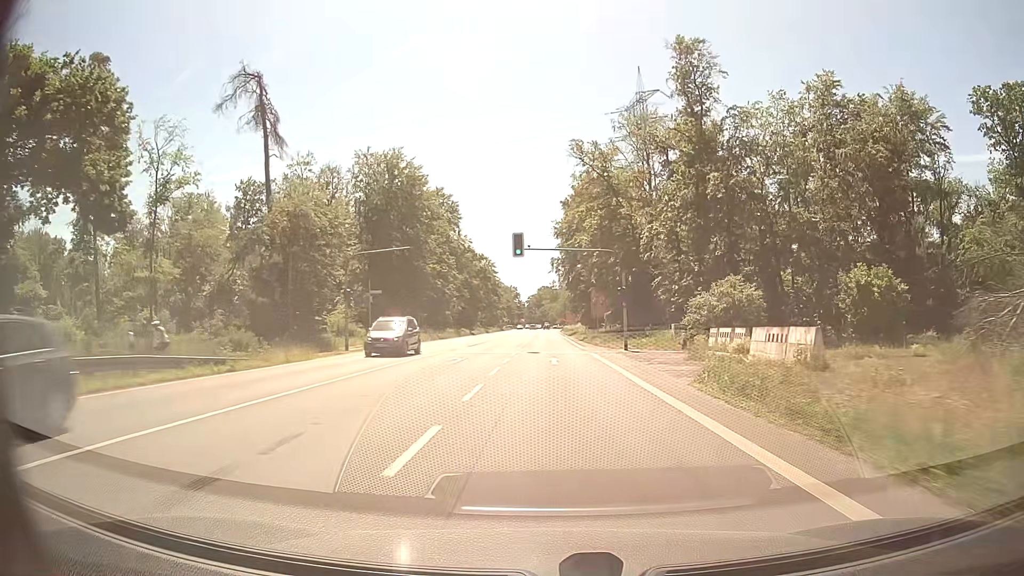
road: primary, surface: asphalt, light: Day
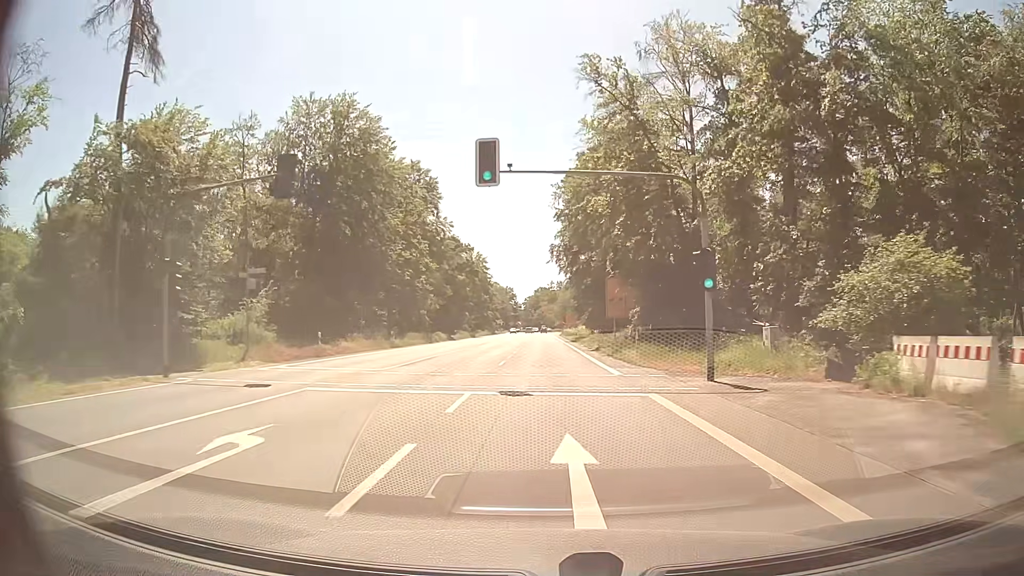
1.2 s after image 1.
(0.0, +19.4) m; 0°
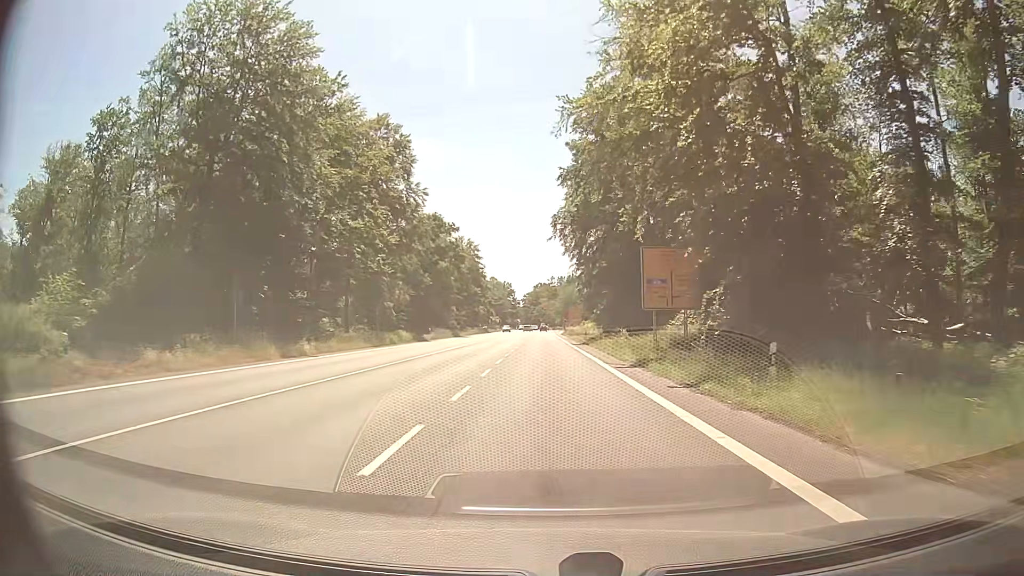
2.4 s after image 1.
(+0.1, +19.1) m; 0°
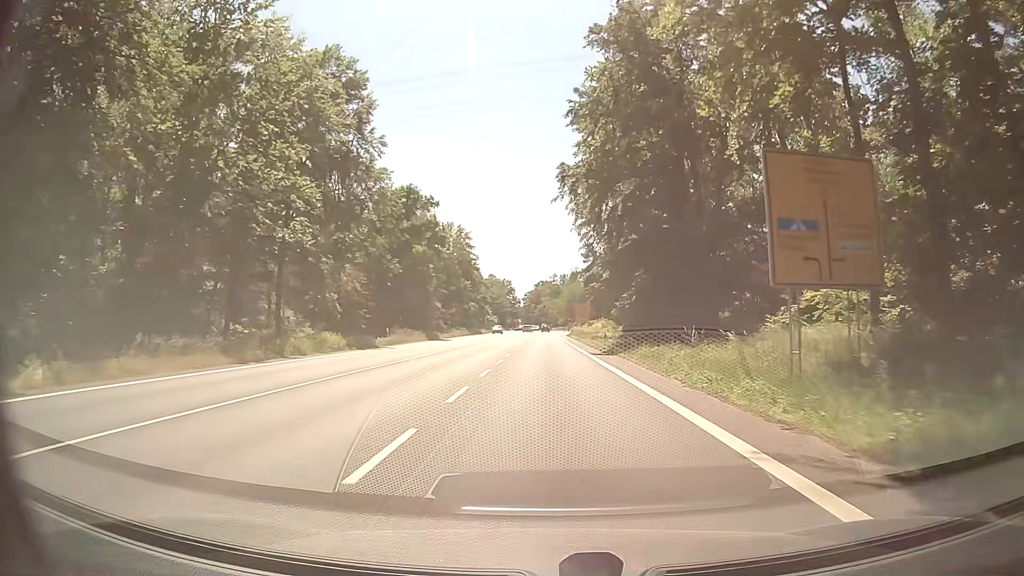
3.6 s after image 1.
(0.0, +18.7) m; 0°
